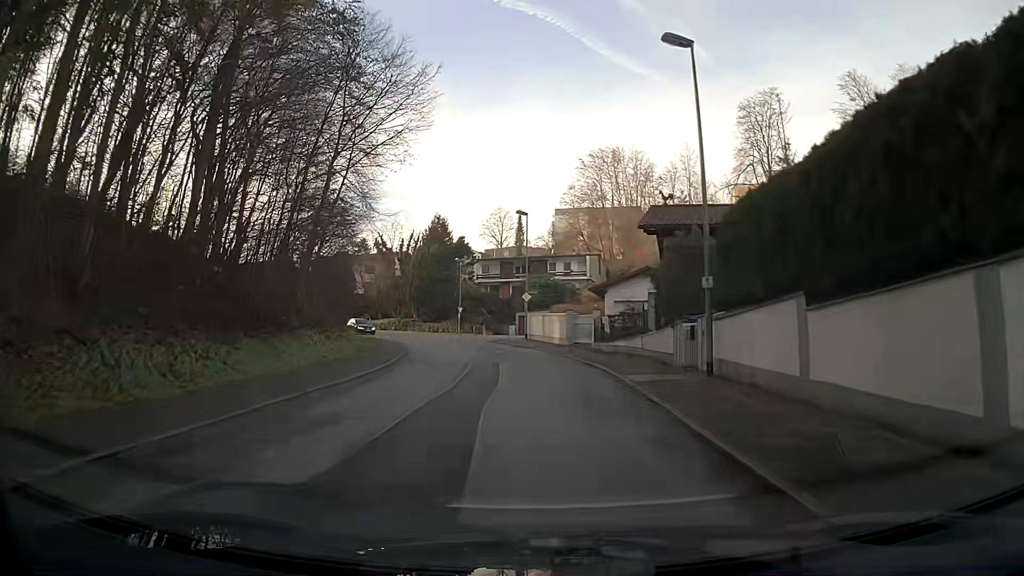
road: residential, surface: asphalt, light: Day
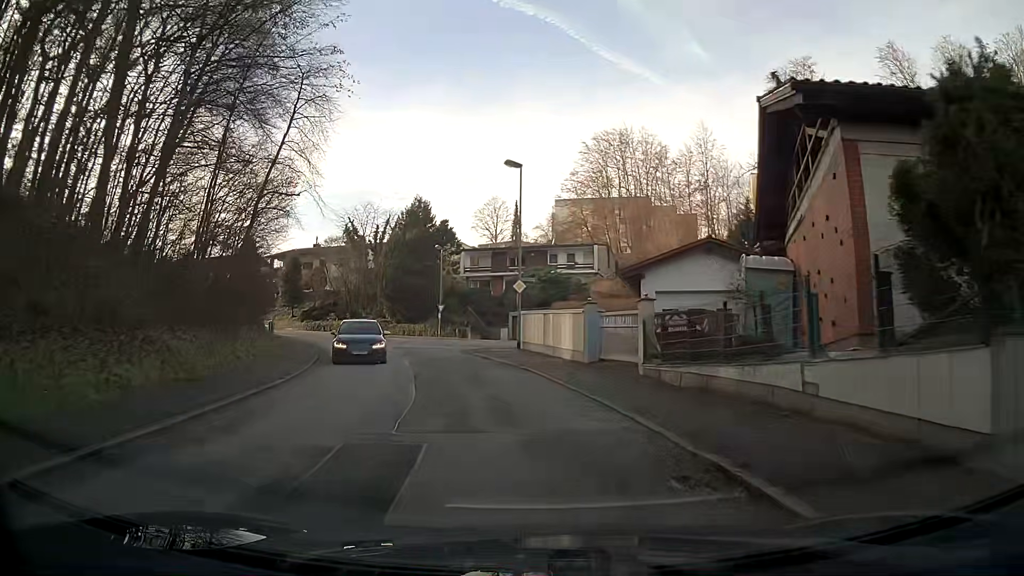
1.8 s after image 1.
(0.0, +13.9) m; -1°
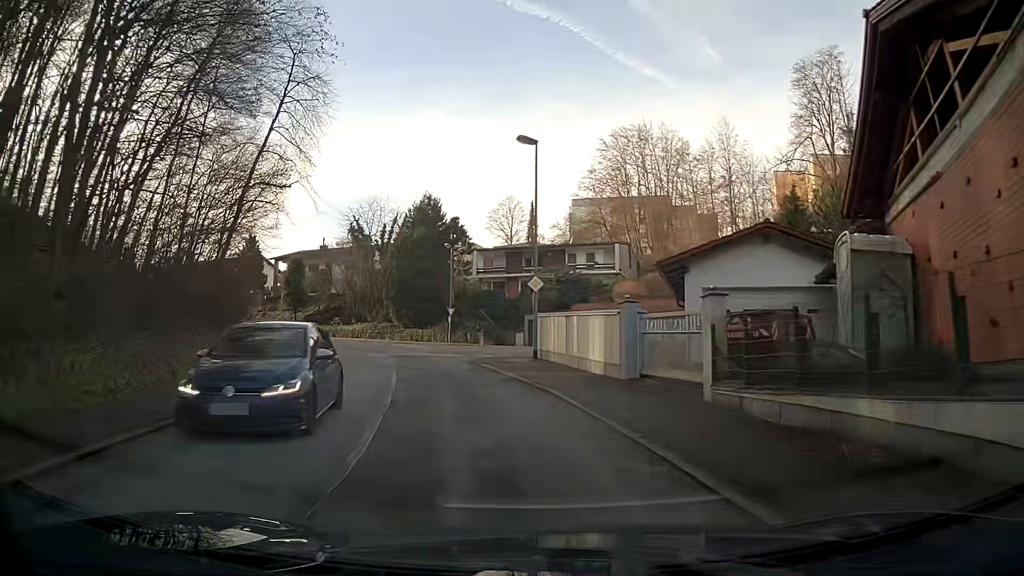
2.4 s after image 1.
(-0.1, +4.6) m; -2°
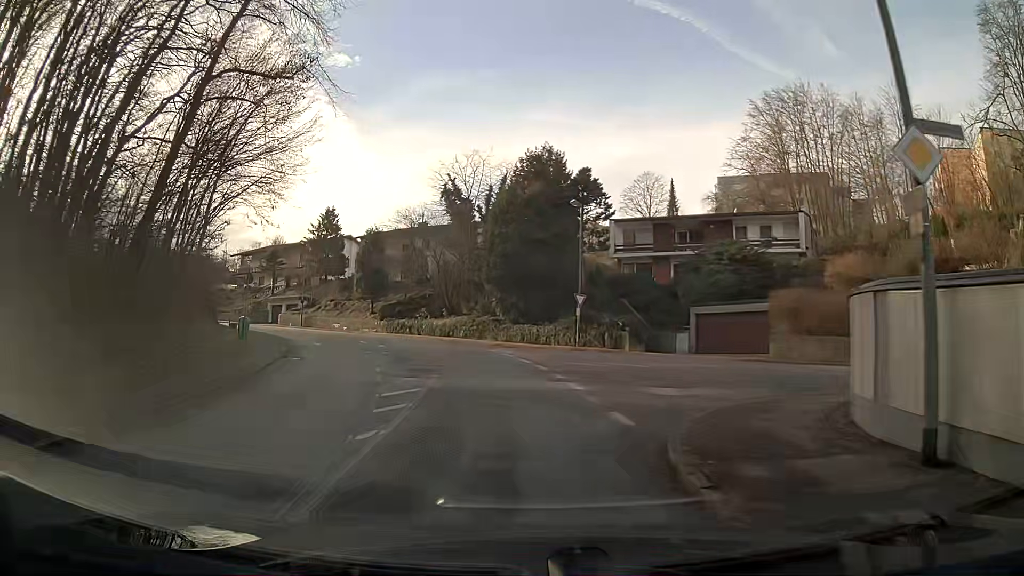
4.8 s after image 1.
(-1.9, +18.5) m; -10°
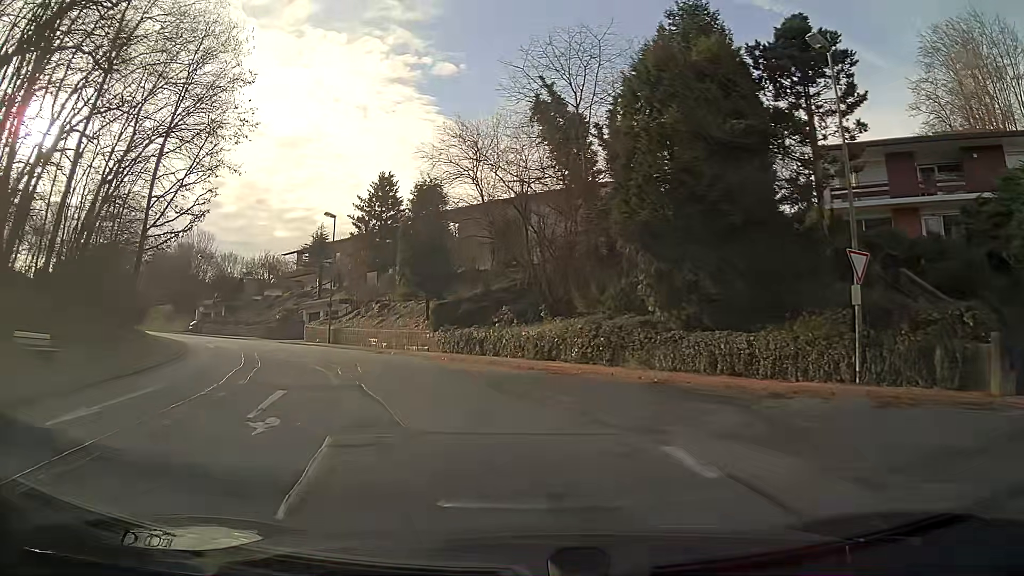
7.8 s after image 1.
(-1.9, +23.3) m; -12°
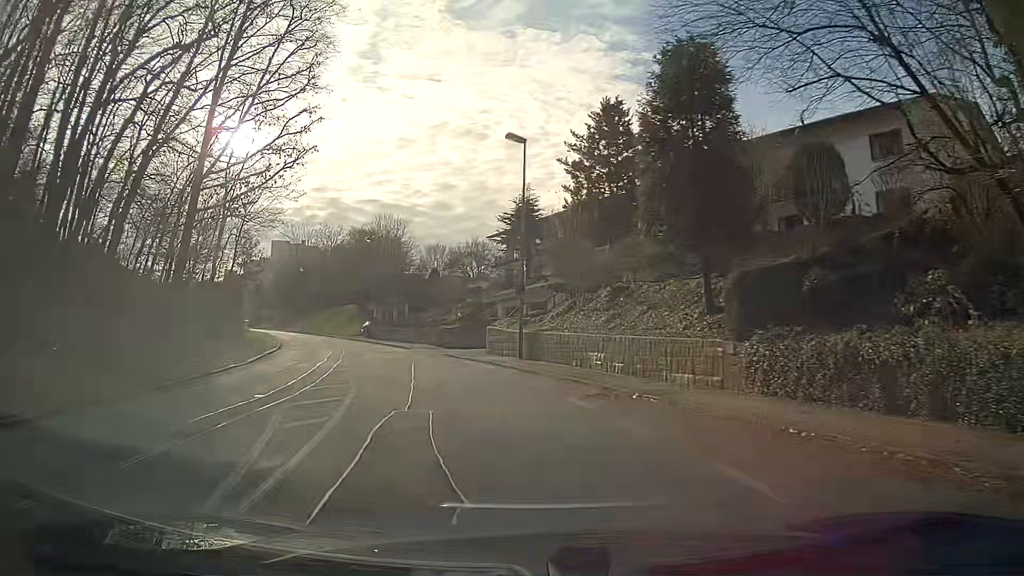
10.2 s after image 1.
(-3.2, +18.1) m; -20°
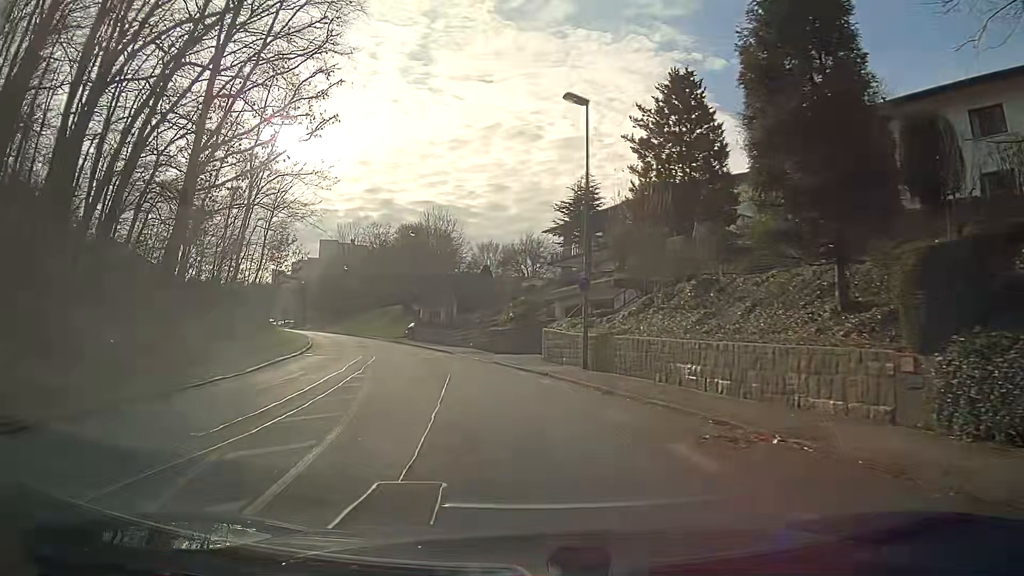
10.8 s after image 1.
(-0.2, +4.6) m; -4°
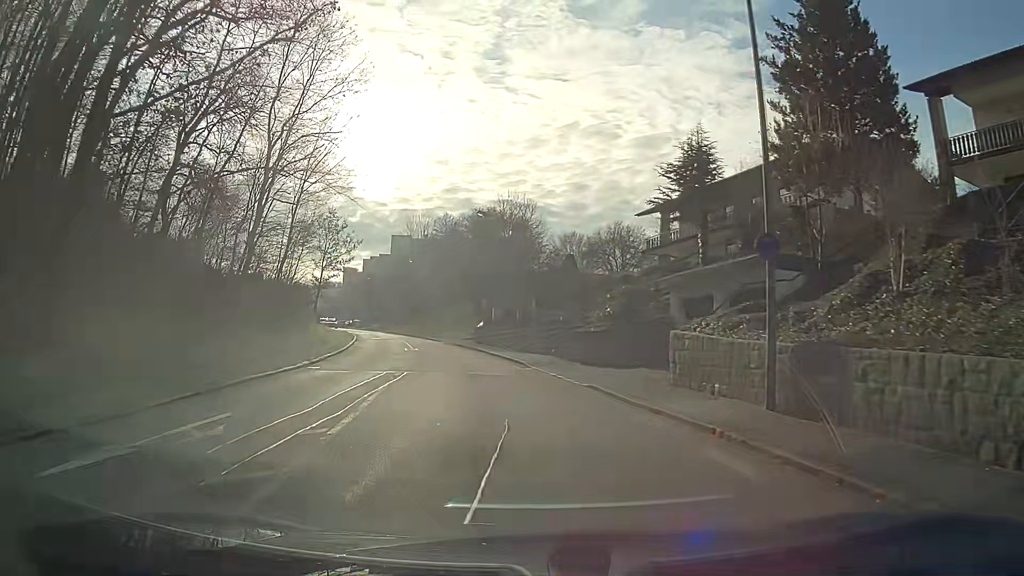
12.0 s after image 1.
(-0.6, +9.3) m; -6°
(0, +10) (-2, +20) (-3, +30) (-6, +40) (-8, +49) (-11, +59) (-14, +68) (-18, +78) (-21, +87) (-25, +96) m
